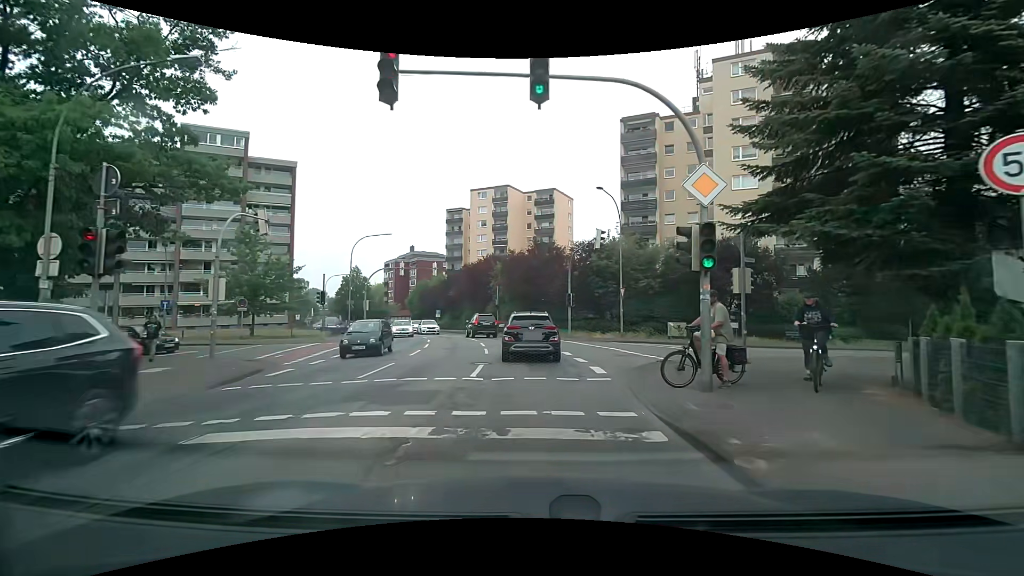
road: secondary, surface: asphalt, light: Day
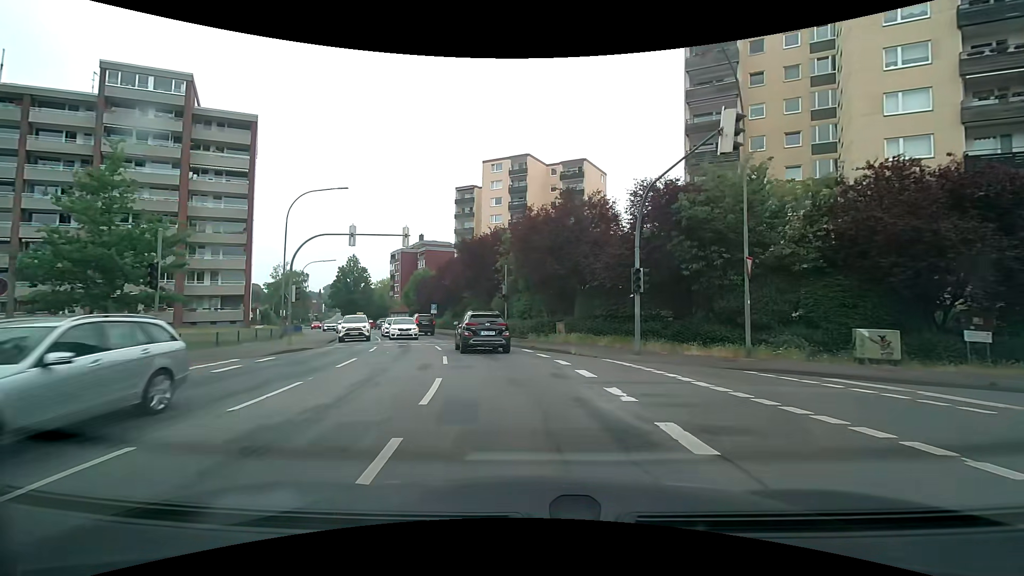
(-0.6, +16.9) m; -3°
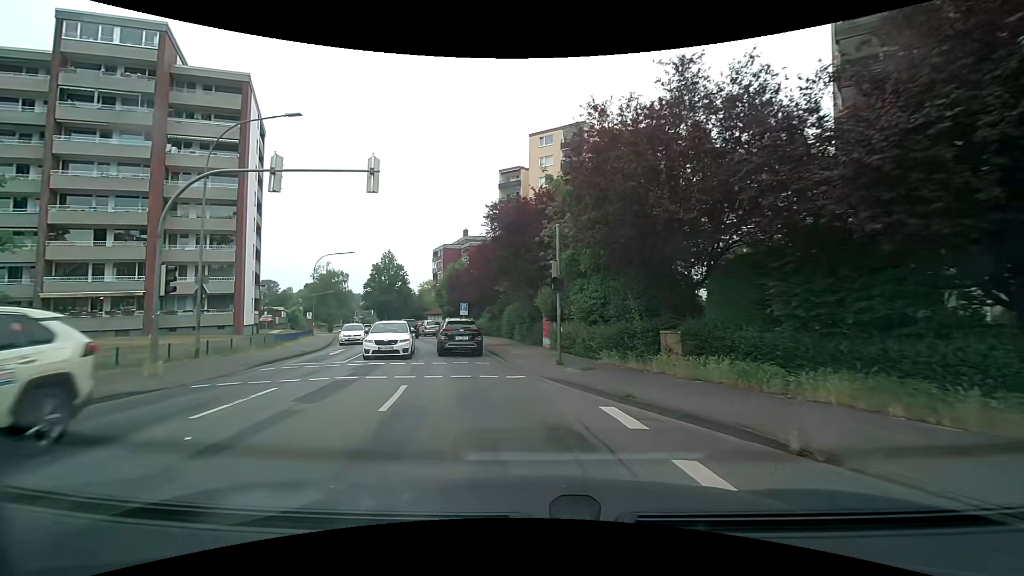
(-0.6, +13.3) m; -6°
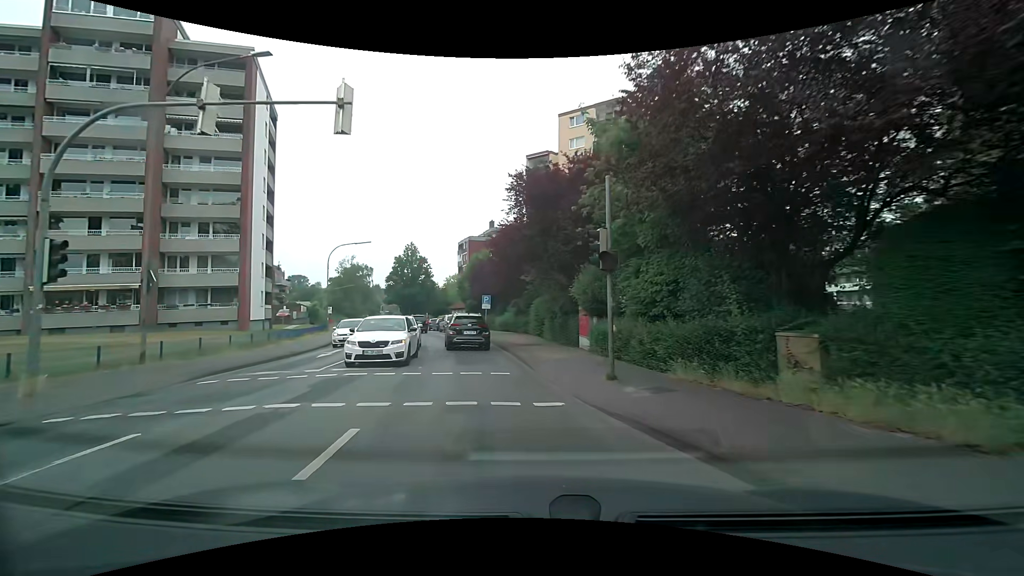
(-0.1, +4.8) m; -3°
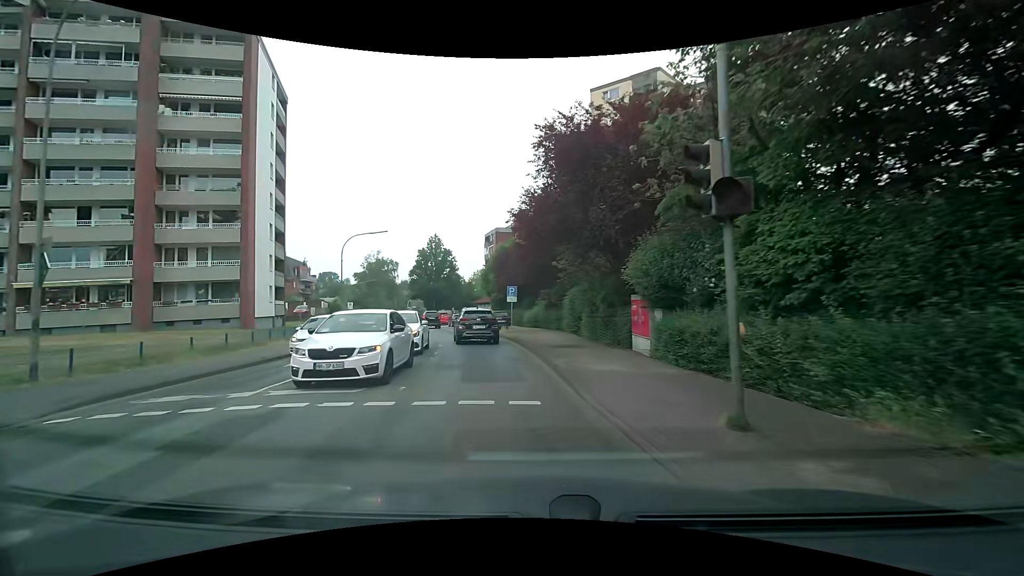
(-0.1, +4.9) m; -3°
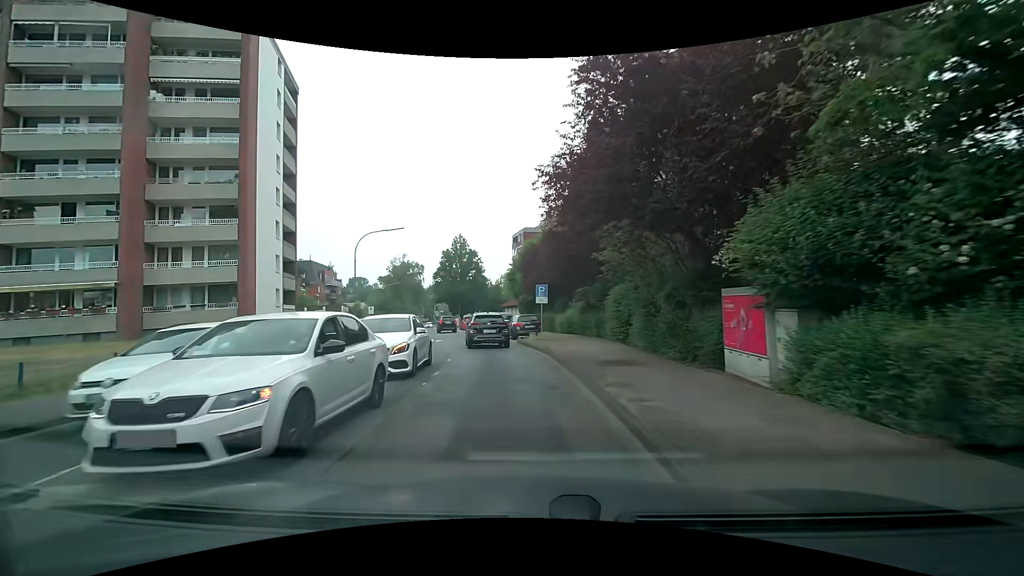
(-0.2, +4.9) m; -3°
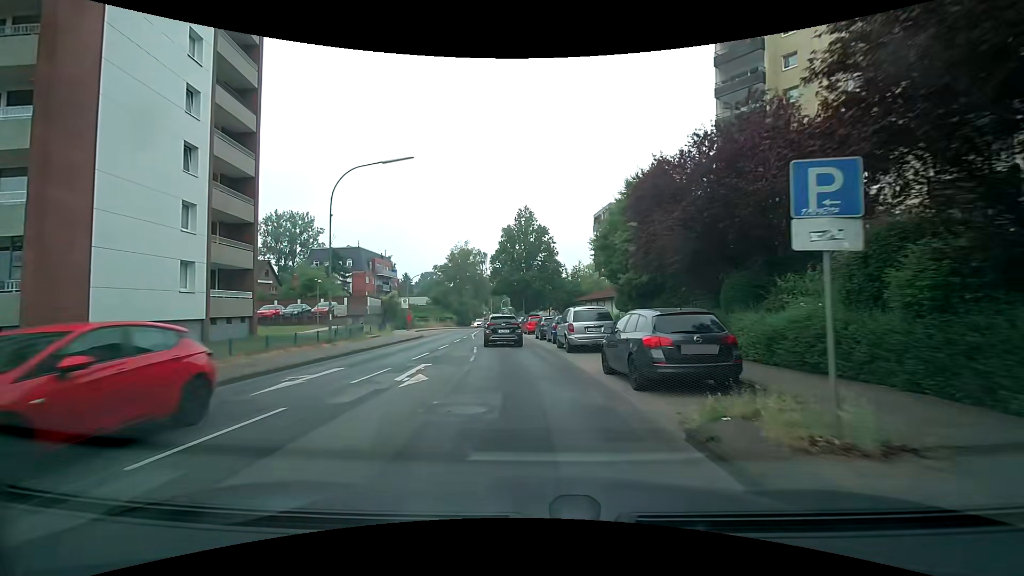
(-1.7, +20.3) m; -9°
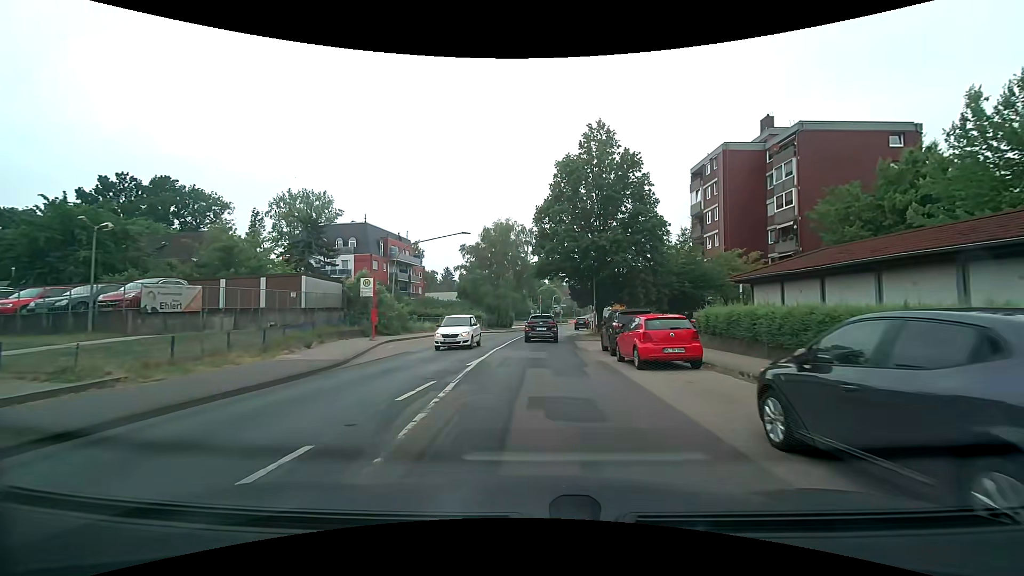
(-1.7, +26.9) m; -6°
